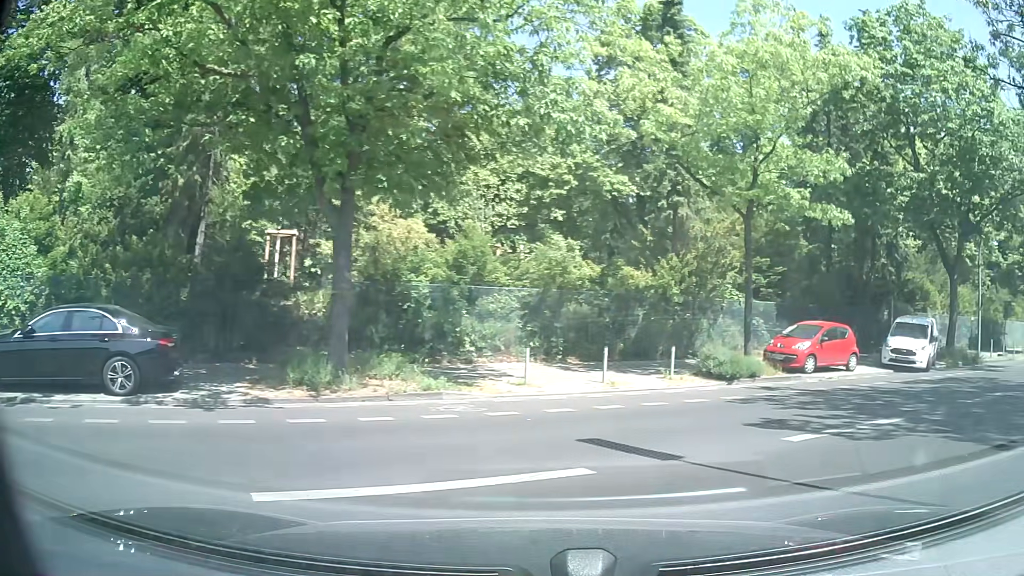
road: residential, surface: concrete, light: Day
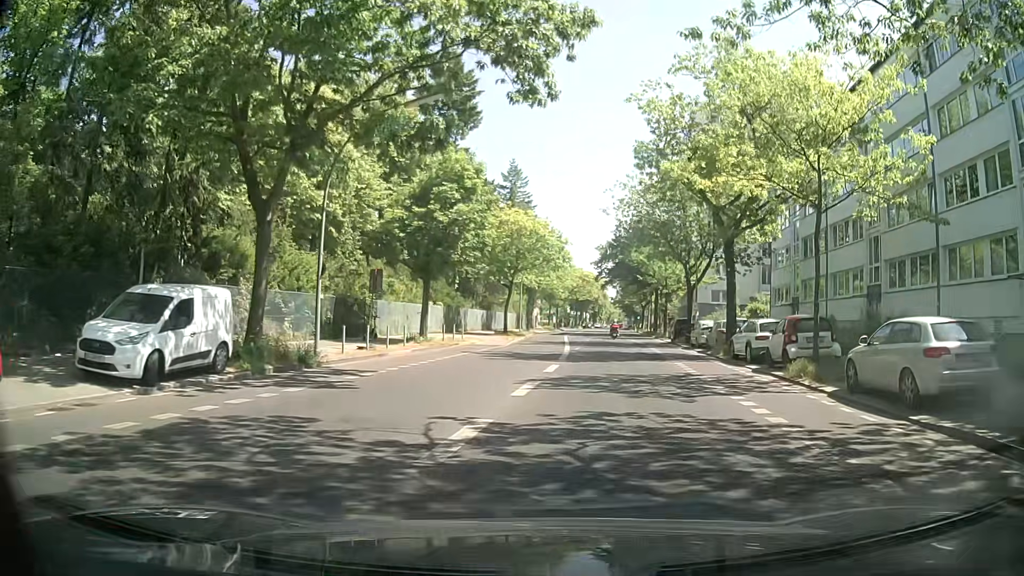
(+8.4, +10.2) m; +55°
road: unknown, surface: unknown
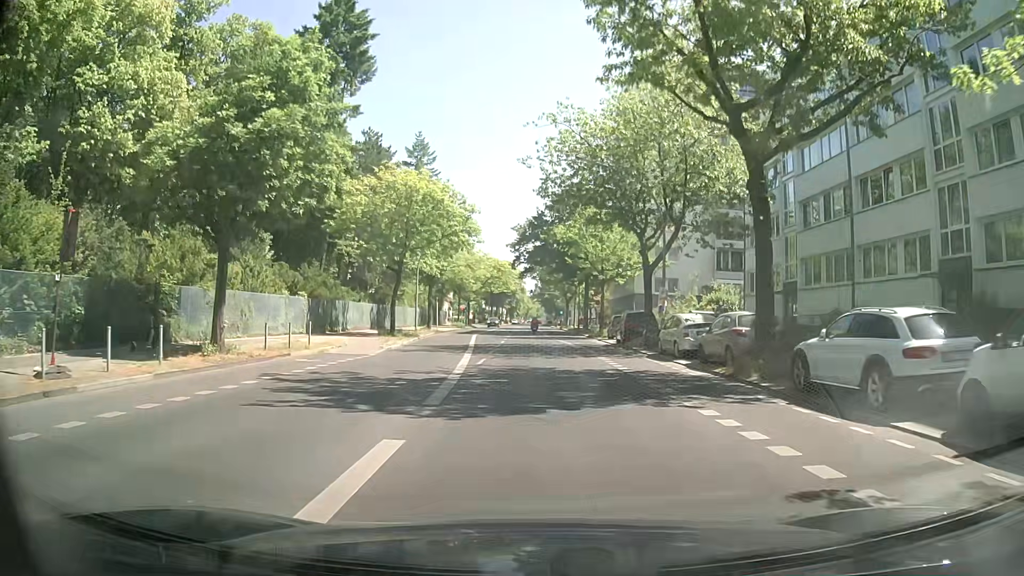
(+1.4, +14.2) m; +8°
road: secondary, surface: asphalt
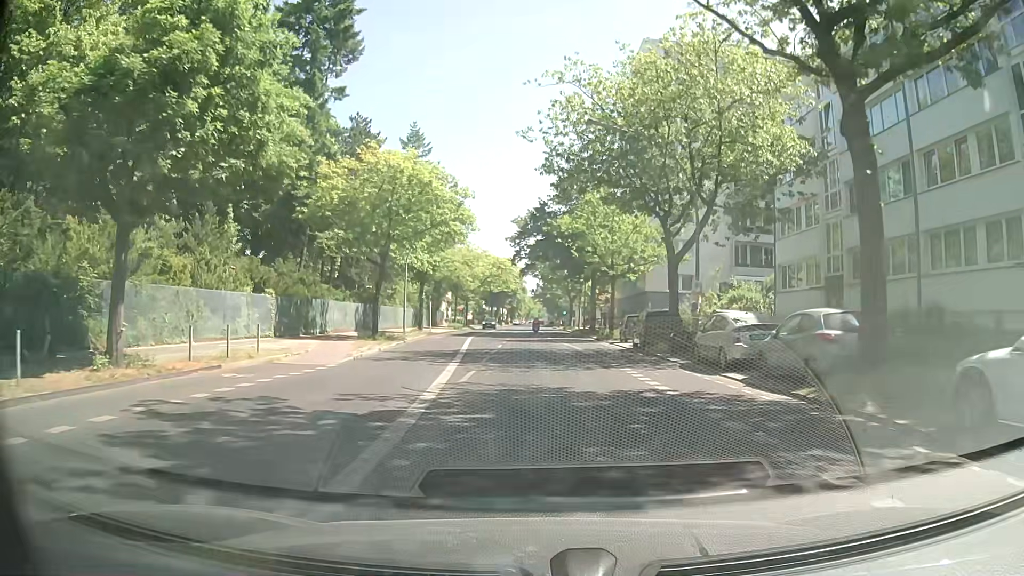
(0.0, +5.4) m; -1°
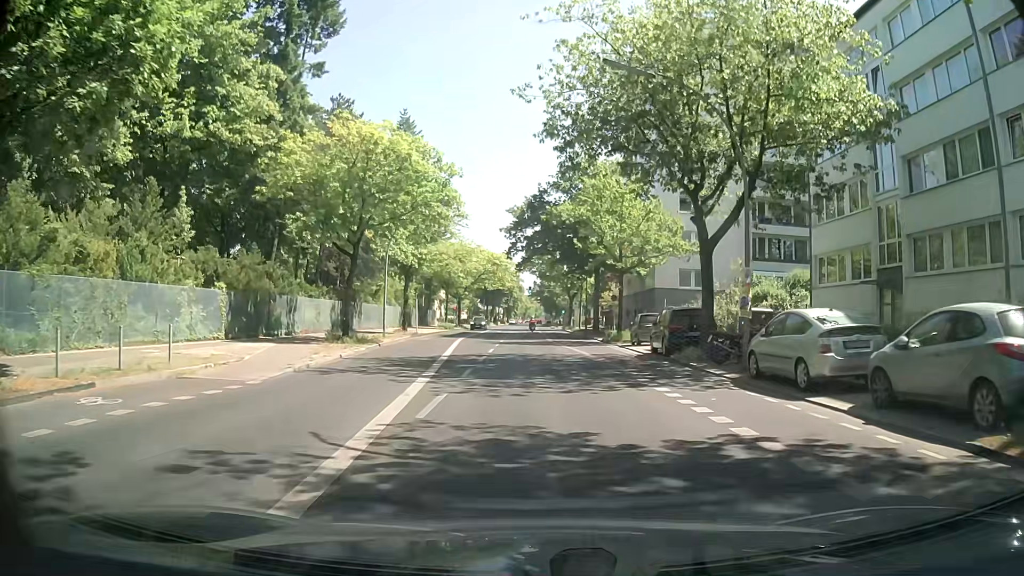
(0.0, +5.5) m; -1°
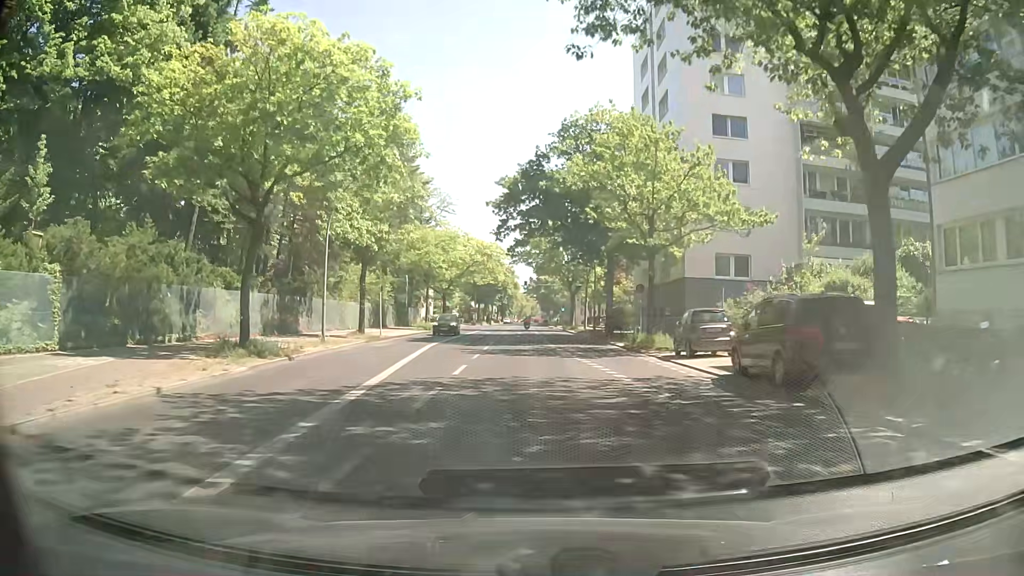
(+0.2, +11.4) m; 0°
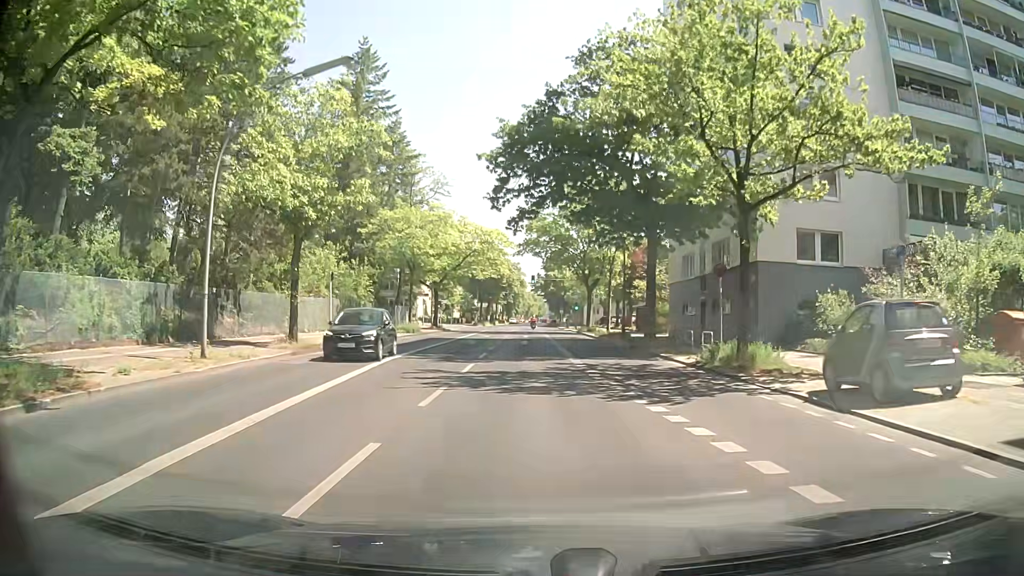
(+0.2, +11.9) m; +2°
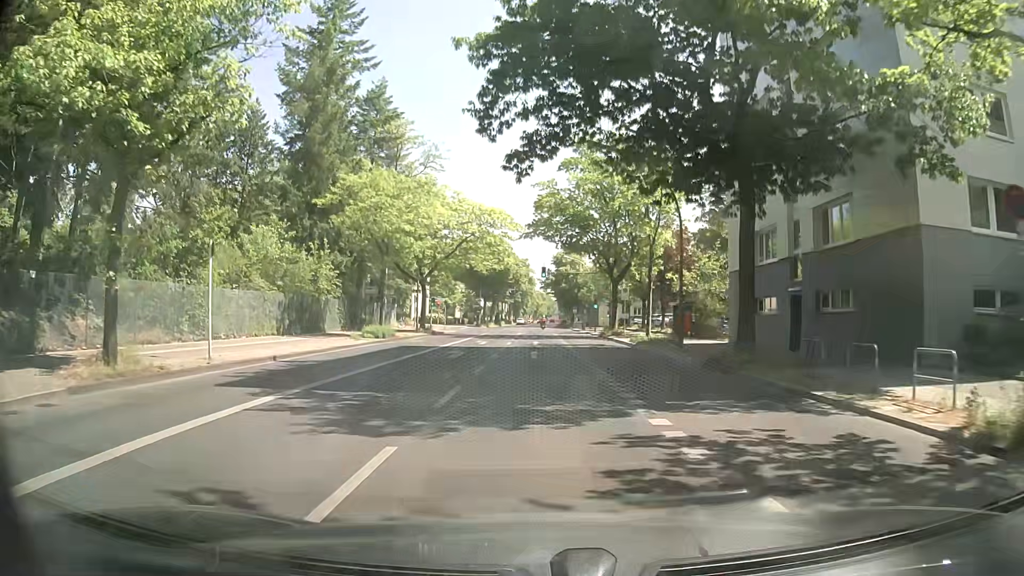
(-0.3, +12.3) m; -2°
